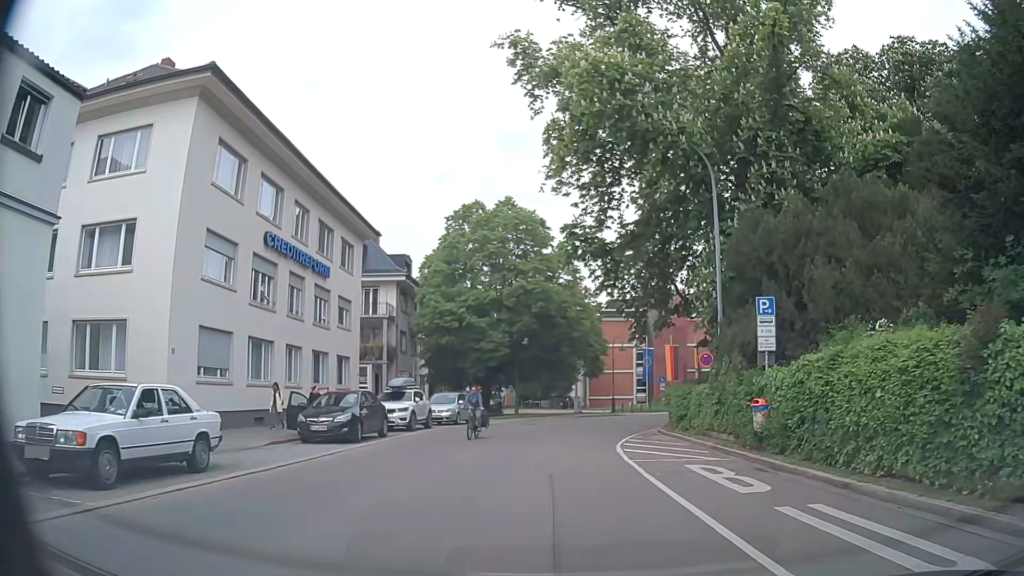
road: unclassified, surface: asphalt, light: Day
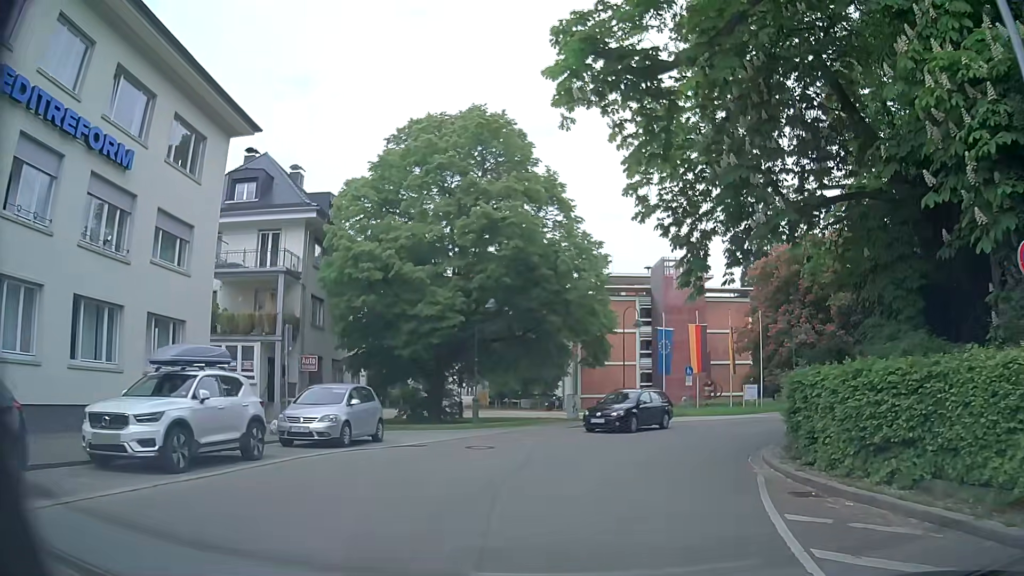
(+0.1, +15.9) m; 0°
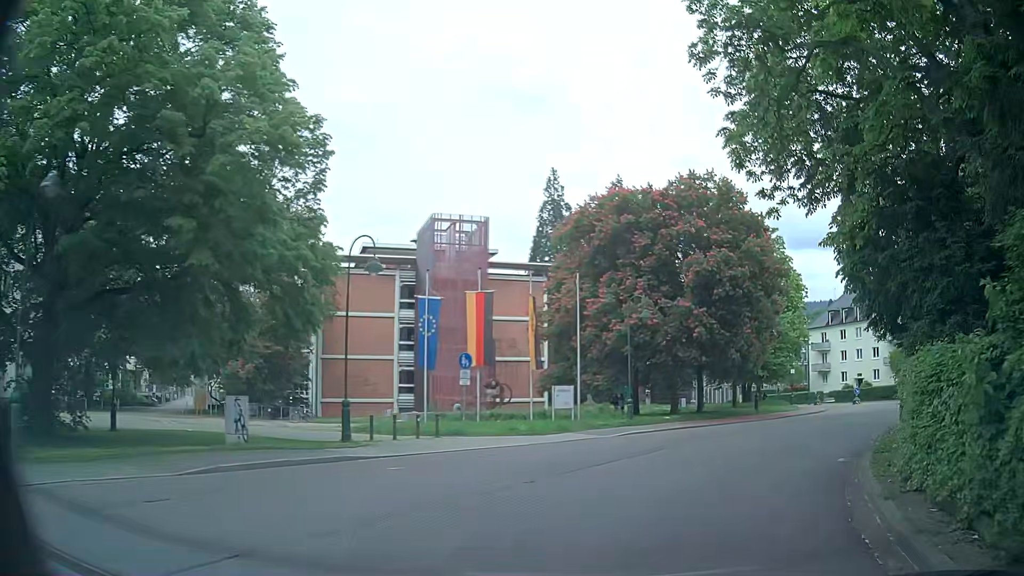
(+2.8, +15.2) m; +20°
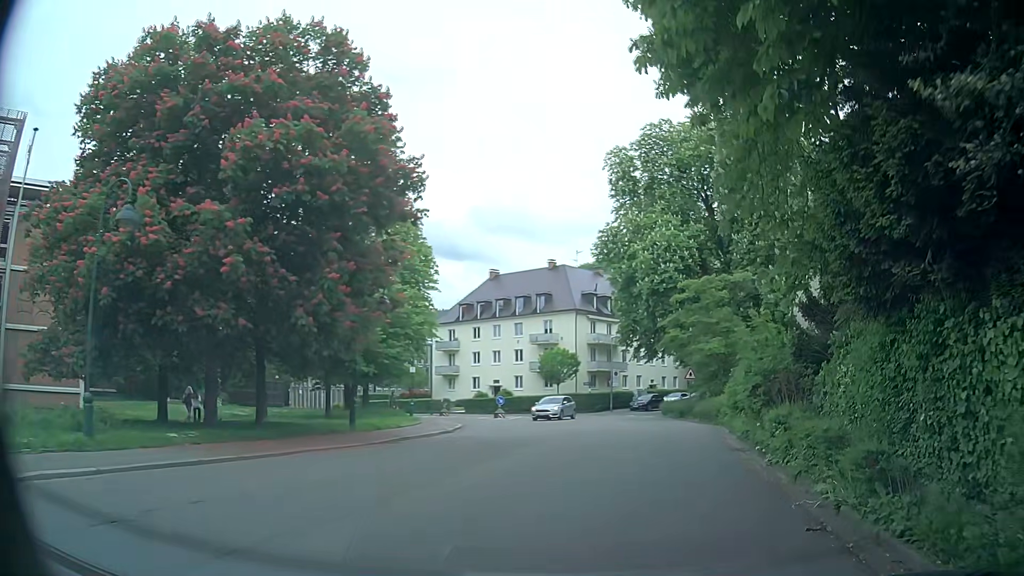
(+4.3, +15.0) m; +31°
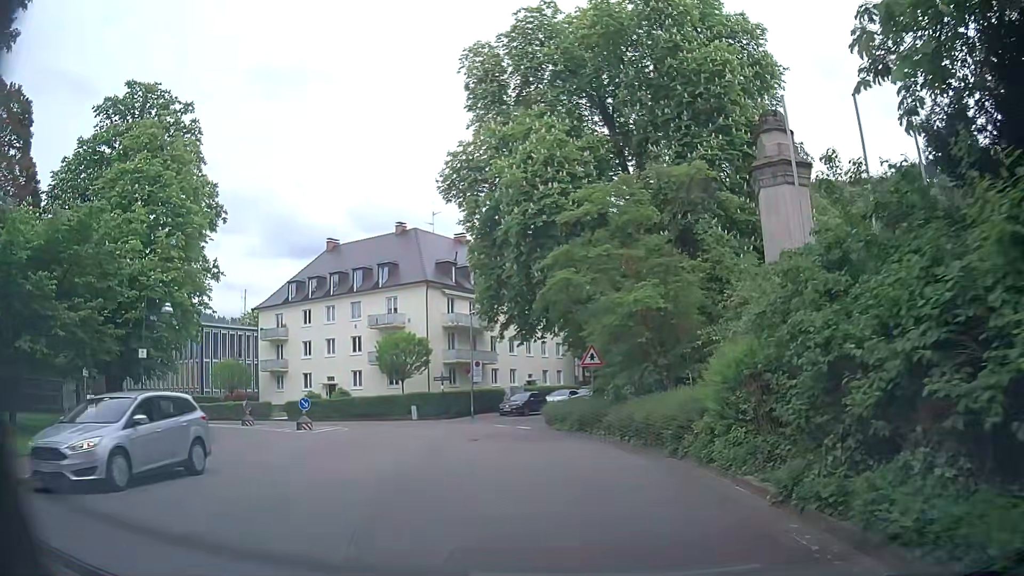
(+2.4, +16.1) m; +11°
